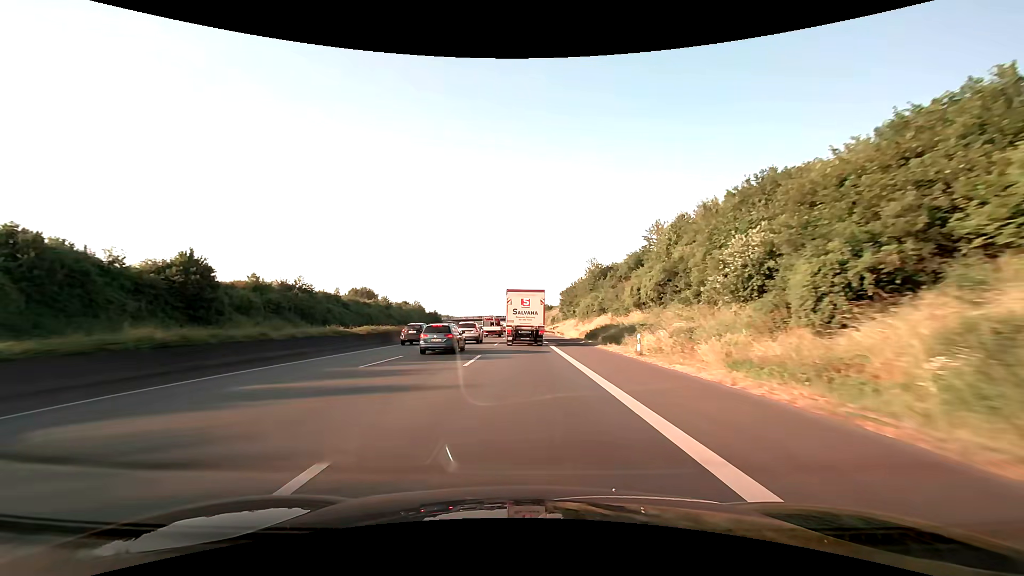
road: motorway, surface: asphalt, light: Day
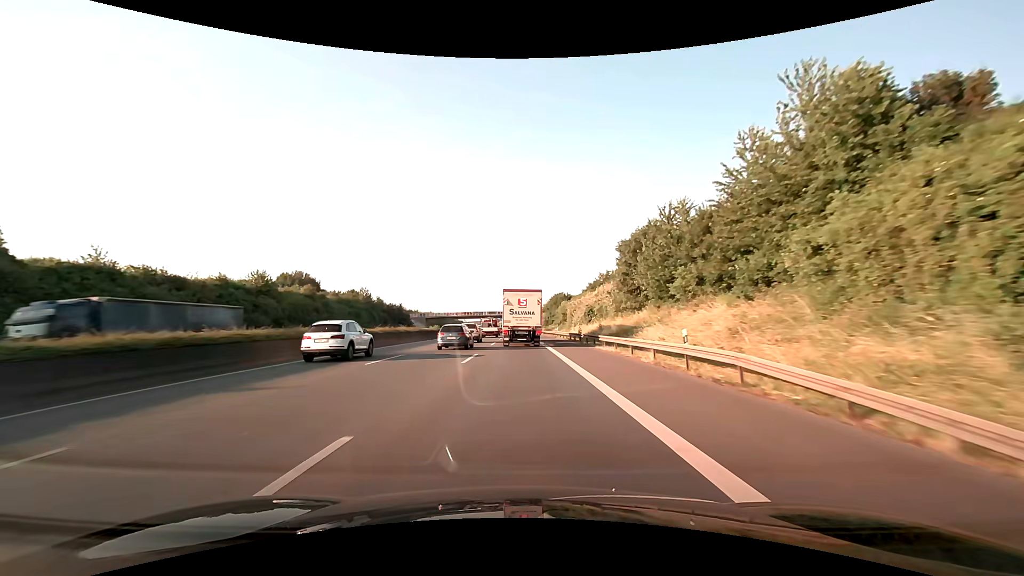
(-0.2, +70.8) m; -1°
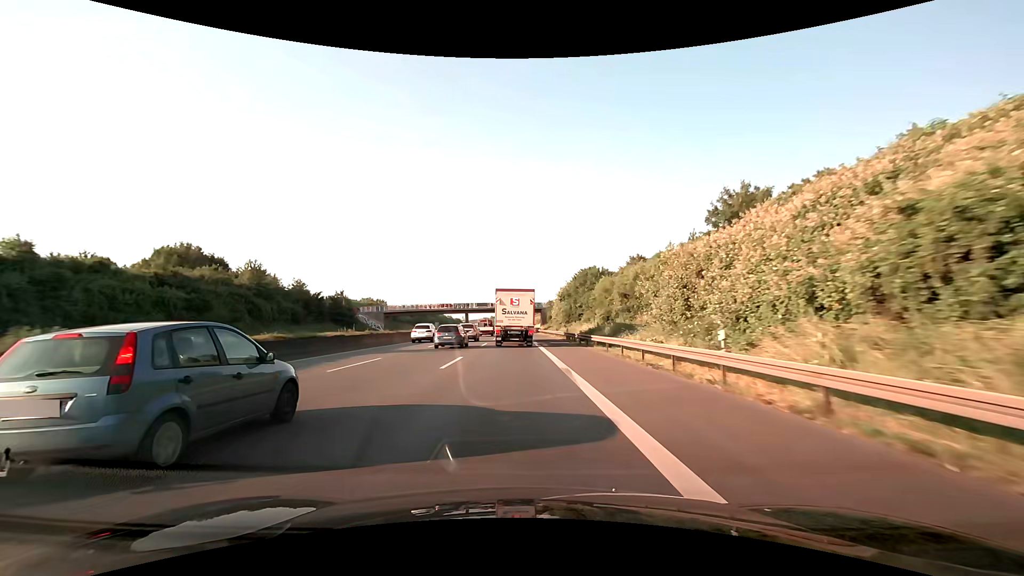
(0.0, +56.4) m; 0°
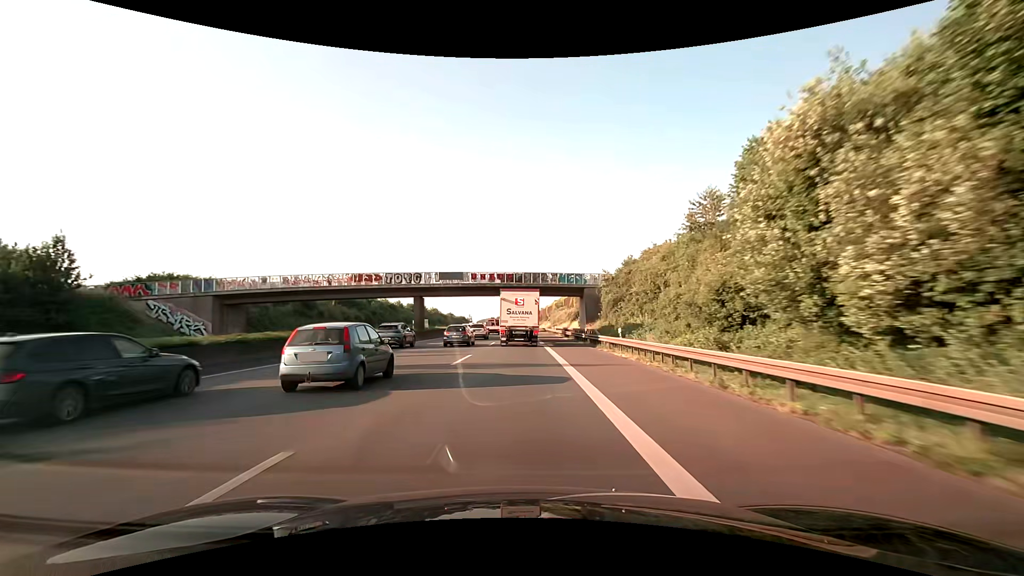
(-0.8, +70.5) m; -2°
(0, +10) (0, +20) (0, +30) (0, +40) (0, +50) (0, +60) (-1, +70) (-1, +80) (-1, +90) (-1, +100) m
